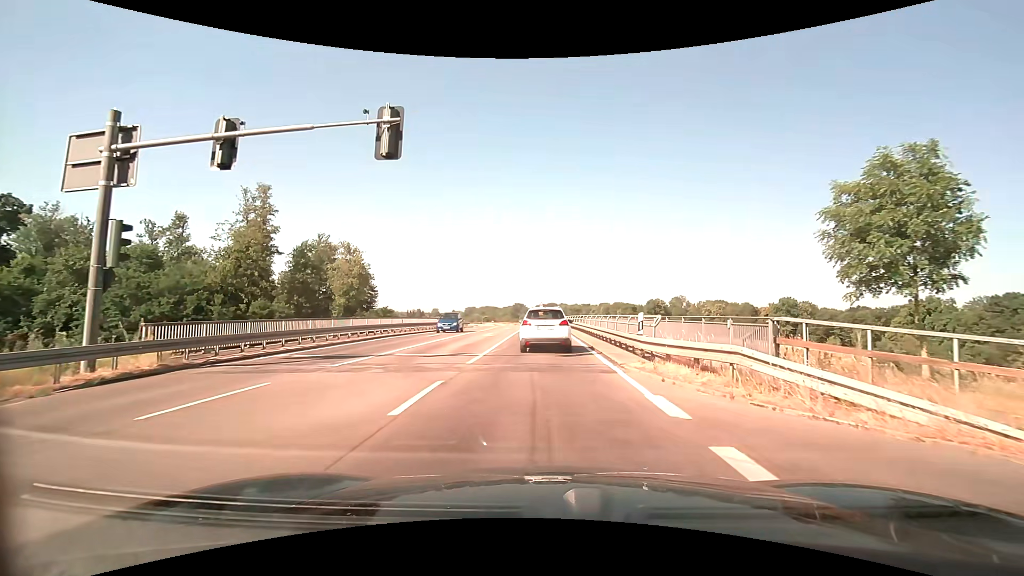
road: secondary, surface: asphalt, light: Day
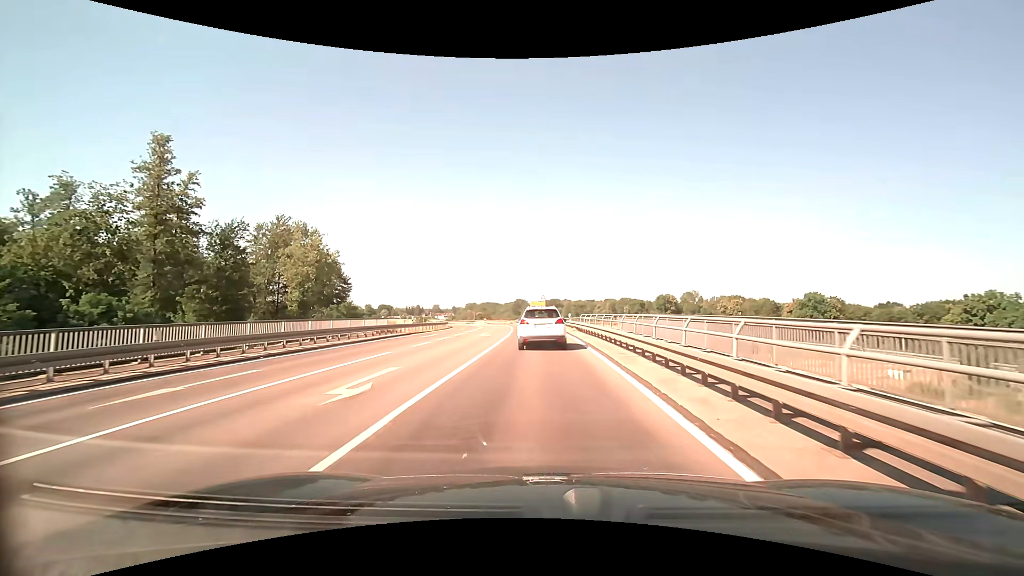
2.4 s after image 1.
(-0.2, +23.2) m; -1°
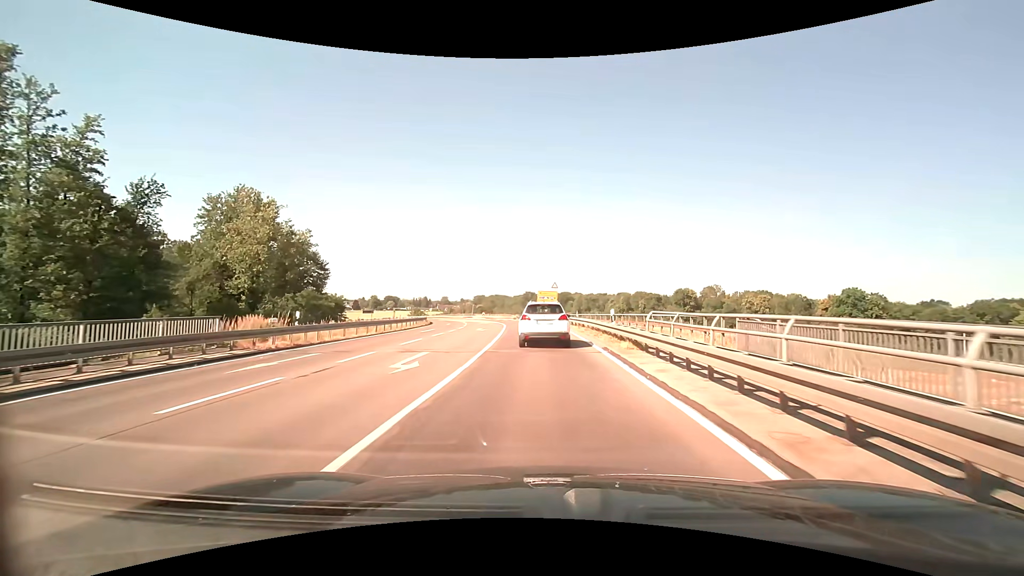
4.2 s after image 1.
(-0.2, +19.8) m; -1°
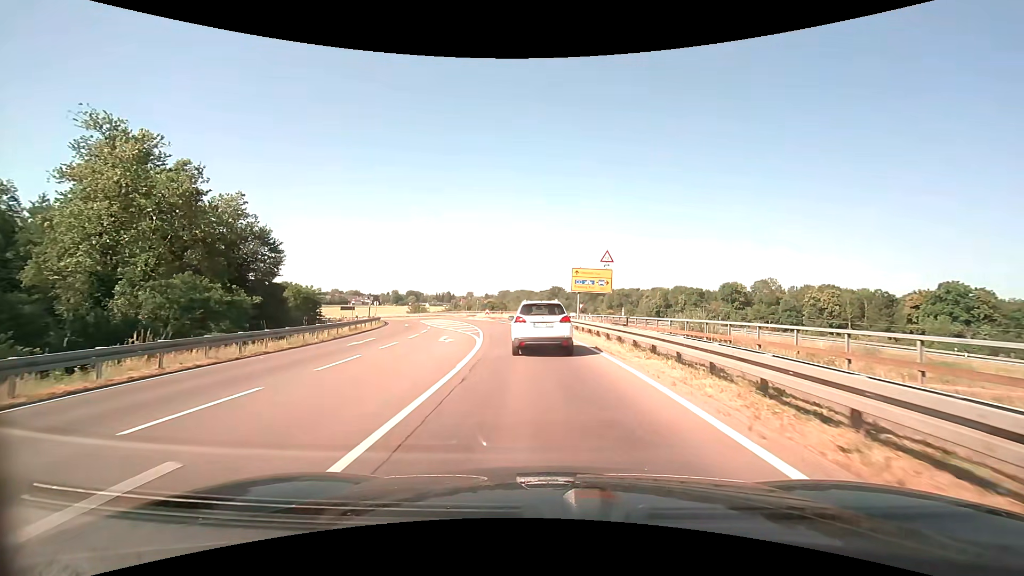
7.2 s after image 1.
(-0.7, +31.0) m; -3°
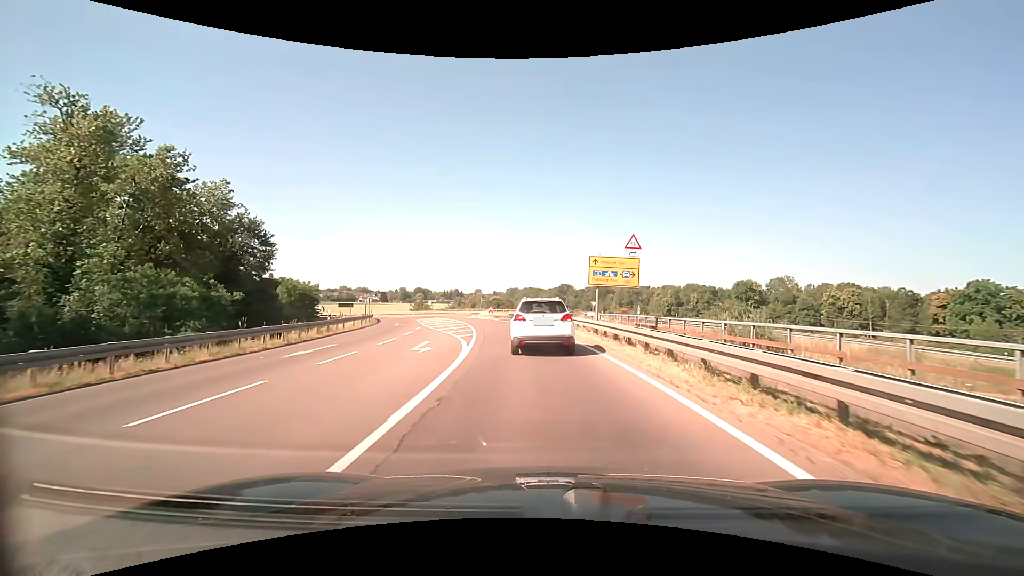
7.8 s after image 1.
(-0.1, +5.7) m; -1°
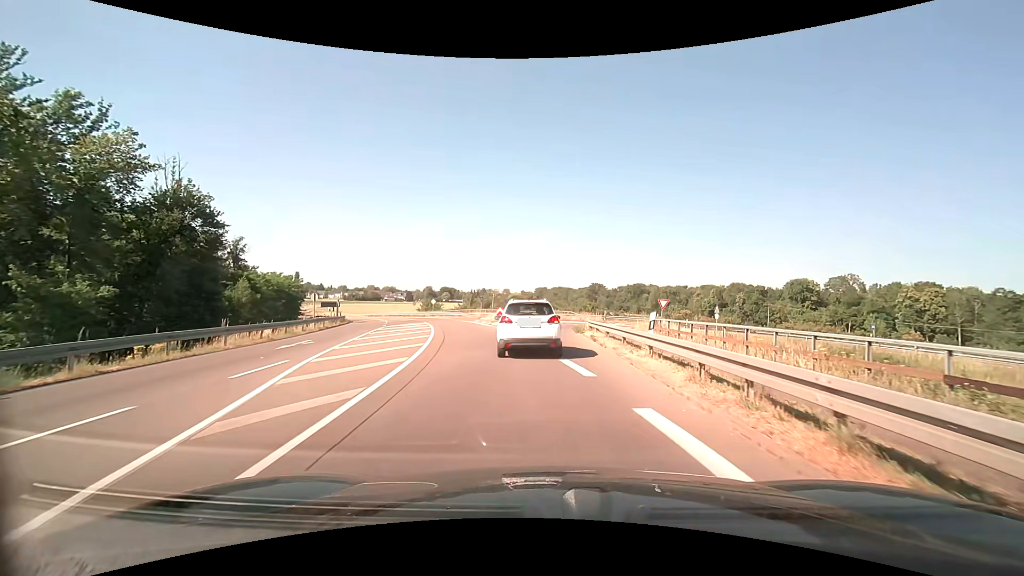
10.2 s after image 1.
(-0.6, +20.4) m; -3°
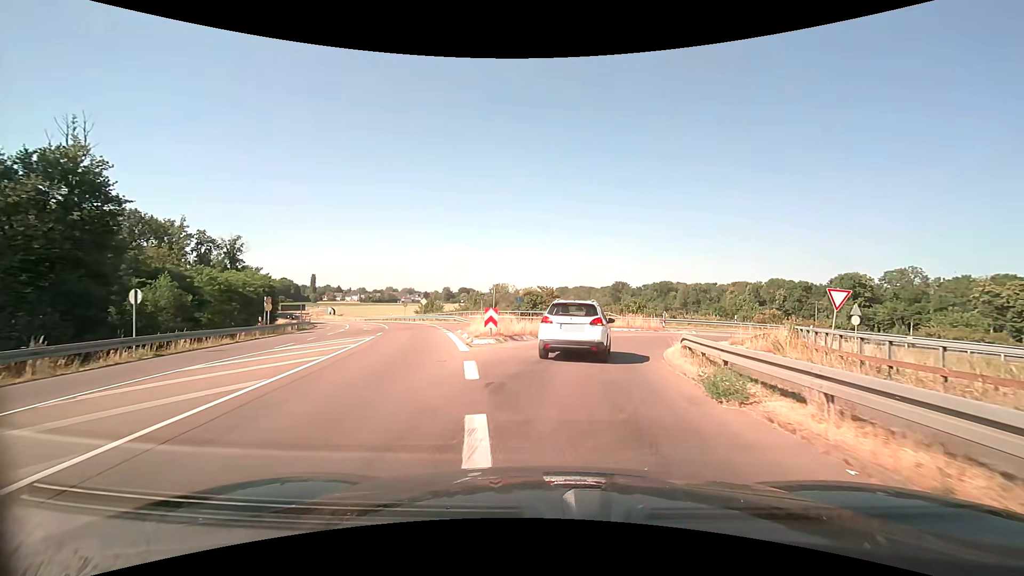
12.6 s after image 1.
(-0.4, +18.6) m; -2°
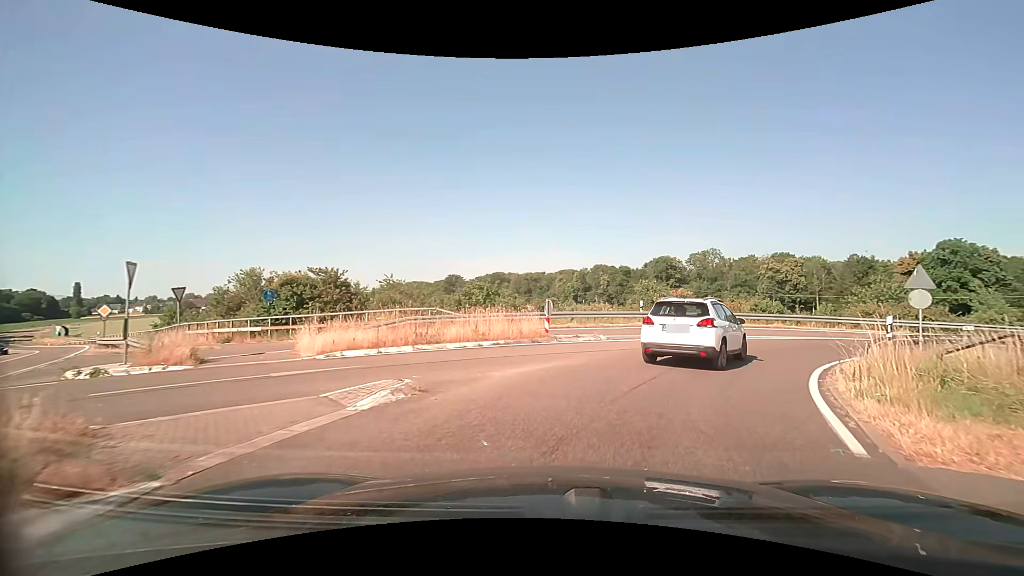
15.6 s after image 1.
(+2.3, +20.5) m; +19°
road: trunk_link
(+2, +10) (+7, +18) (+15, +24) (+25, +27) (+34, +29) (+44, +29) (+54, +28) (+64, +26) (+74, +23) (+83, +18) m
